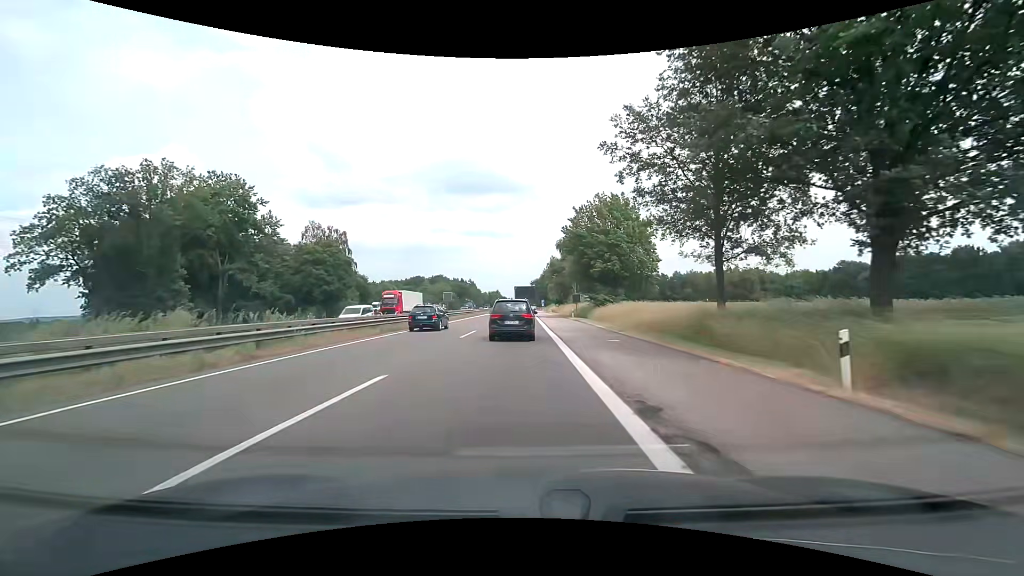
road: motorway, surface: asphalt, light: Day
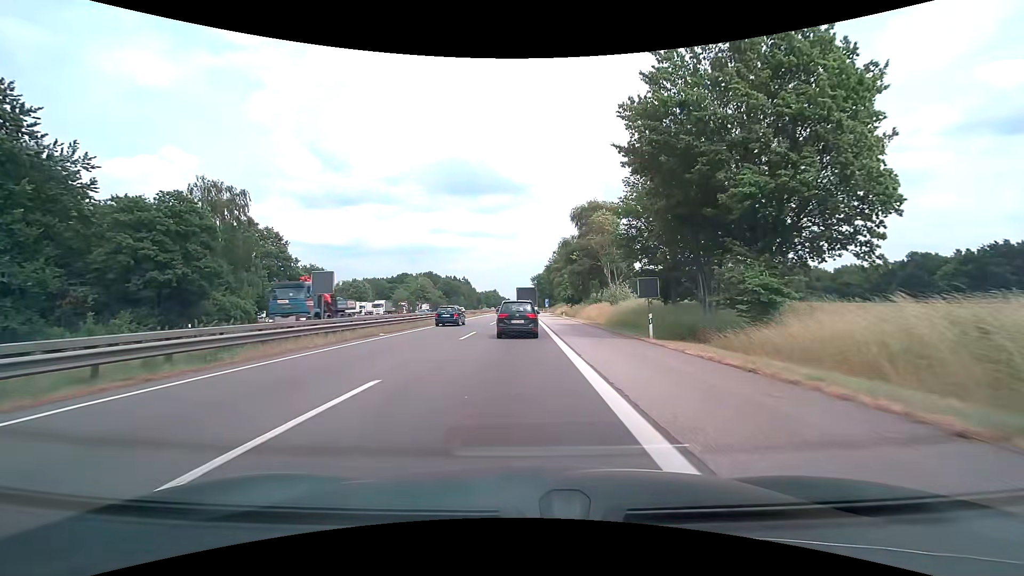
(0.0, +36.1) m; 0°
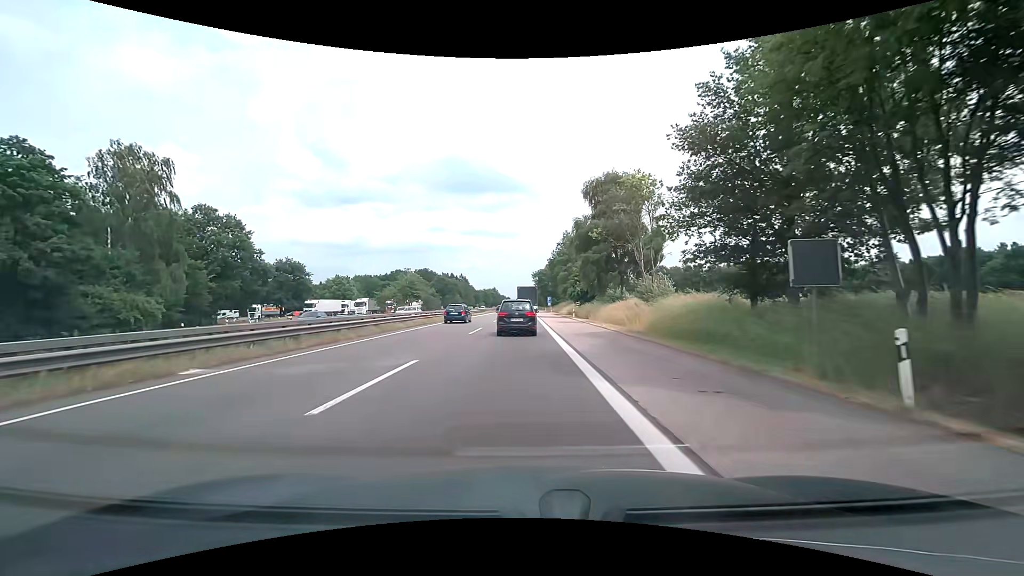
(0.0, +14.6) m; 0°
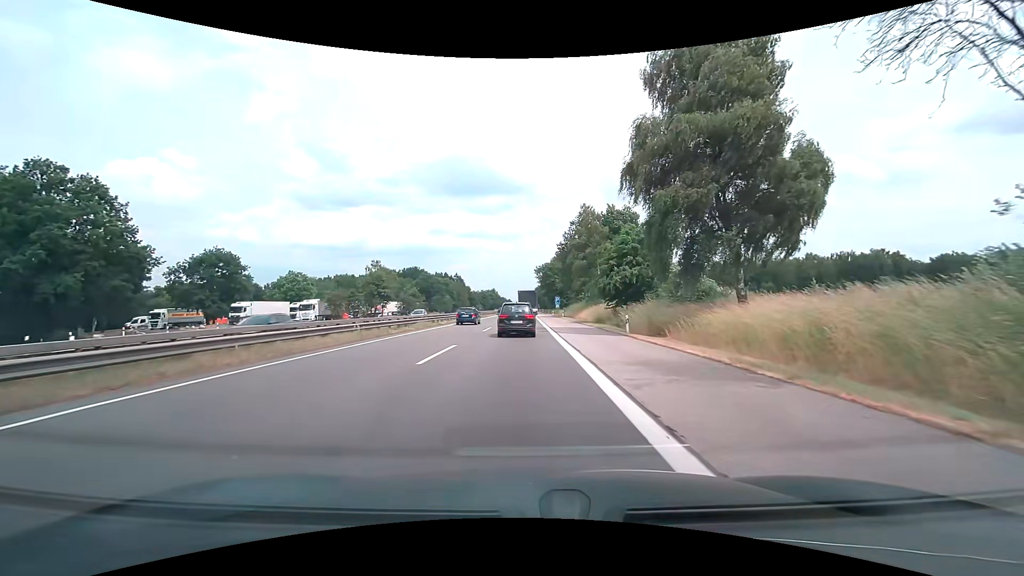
(-0.1, +29.8) m; 0°
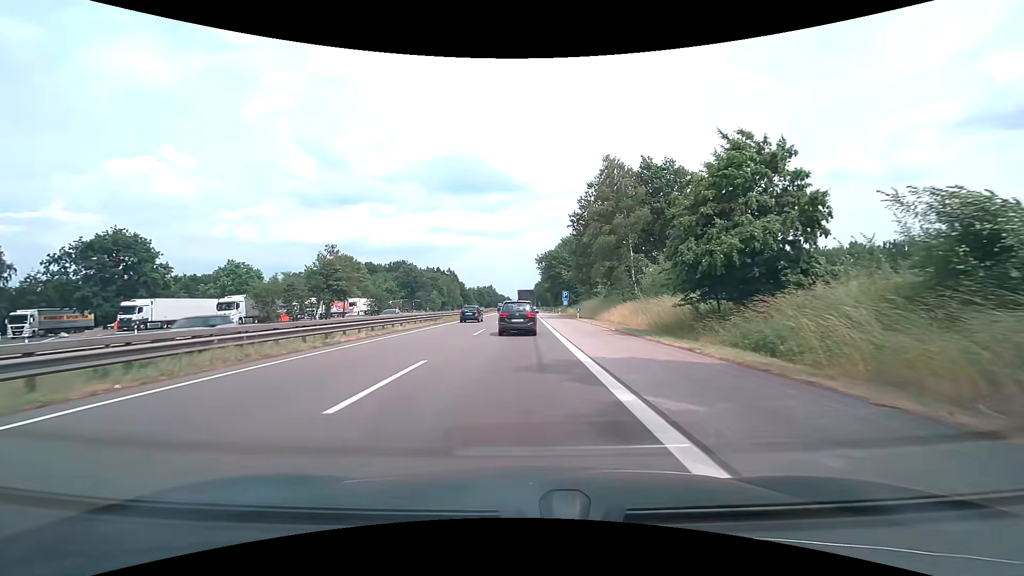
(-0.1, +23.5) m; 0°
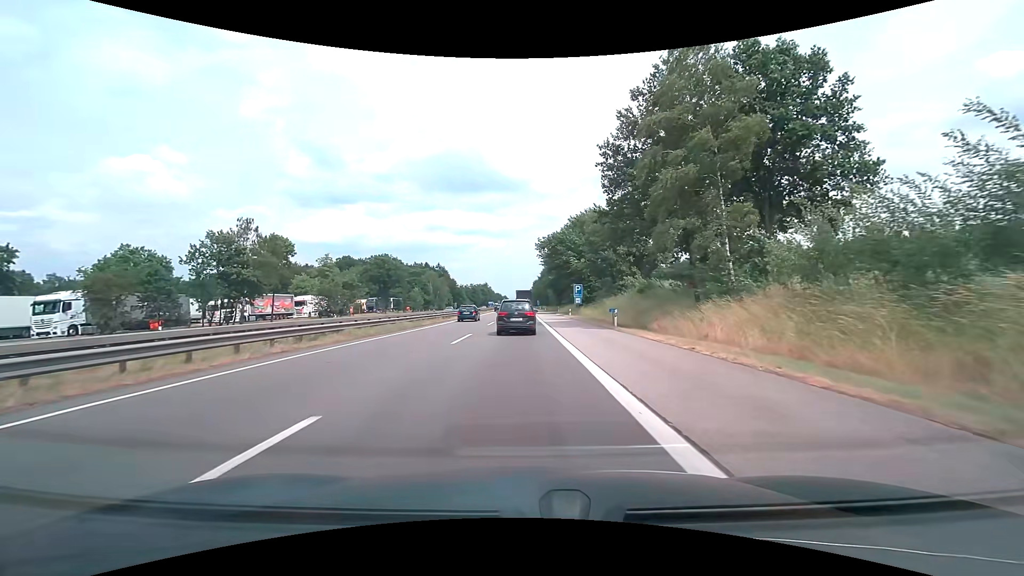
(+0.1, +24.1) m; 0°
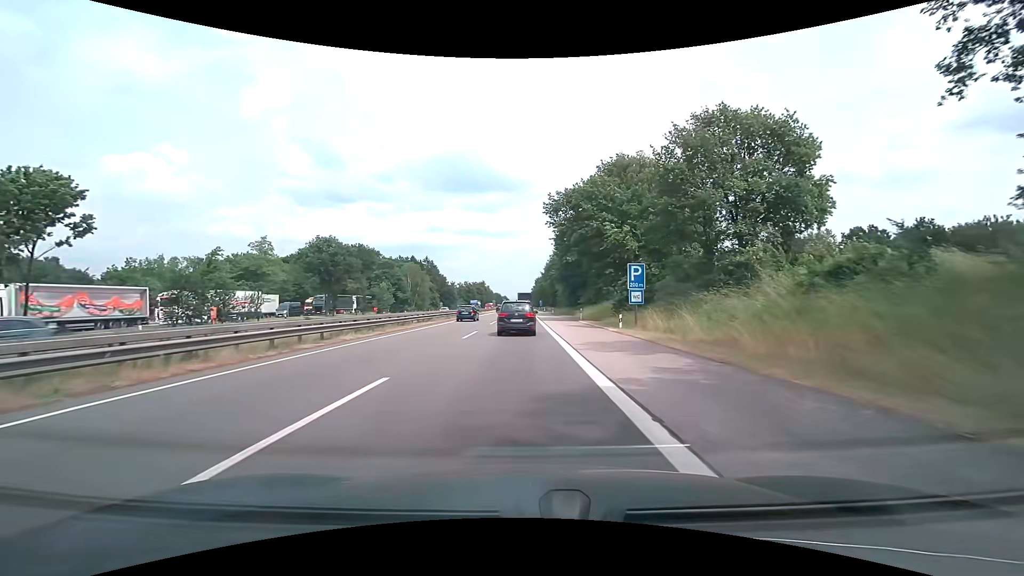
(+0.2, +32.0) m; 0°
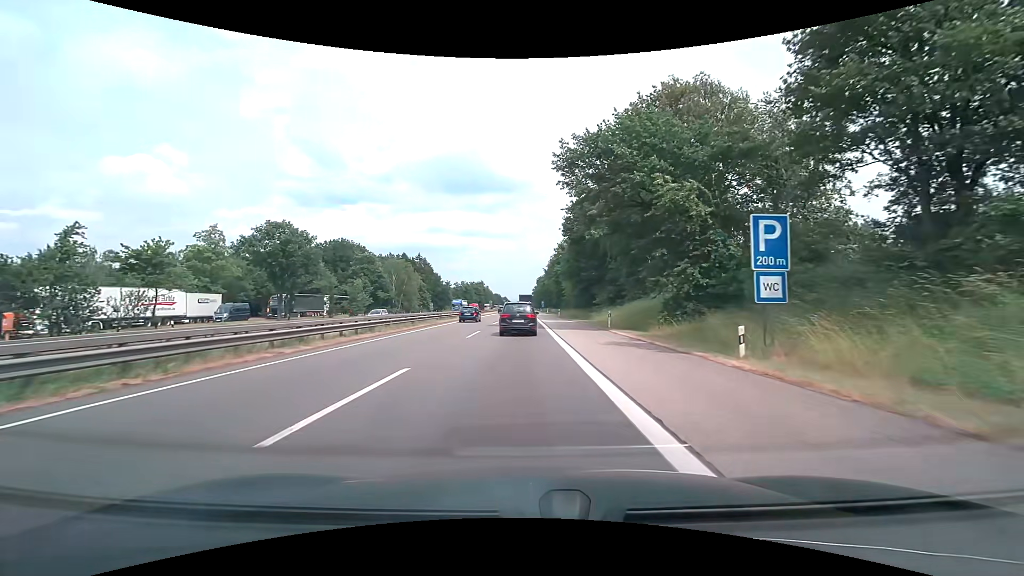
(0.0, +16.2) m; 0°
(0, +10) (0, +20) (0, +30) (0, +40) (0, +50) (0, +60) (0, +70) (0, +80) (0, +90) (0, +100) m
